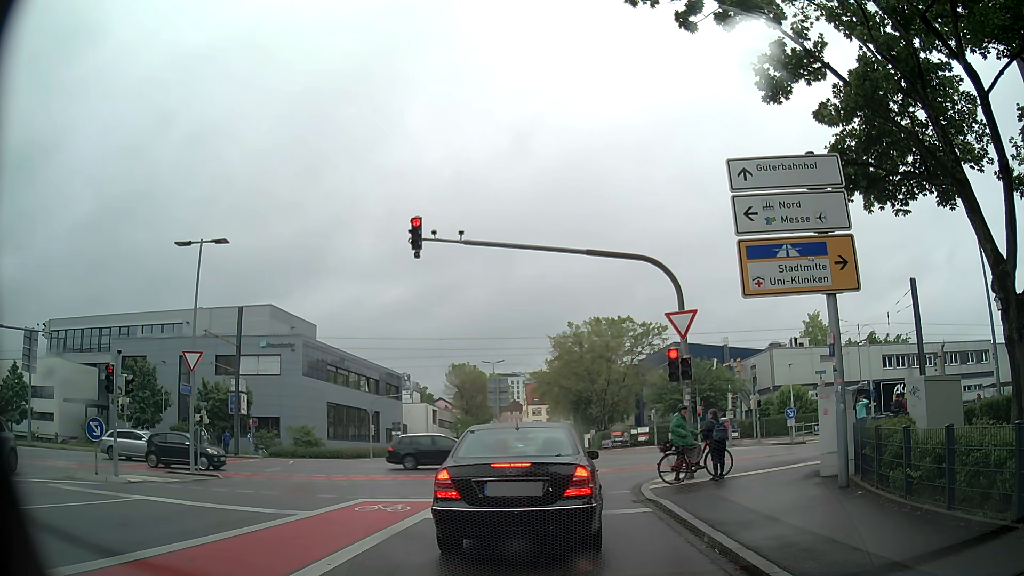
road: secondary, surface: asphalt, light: Day
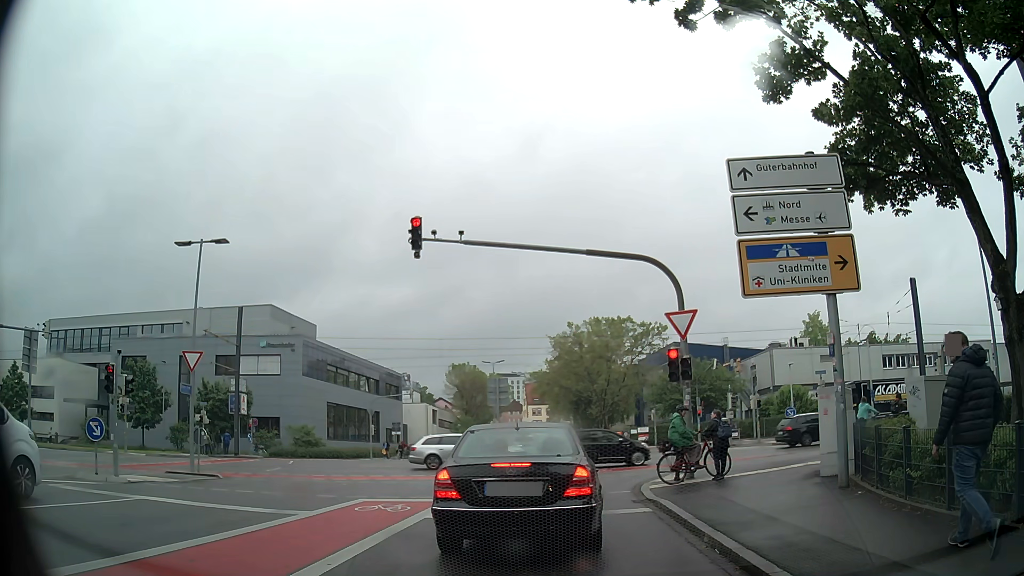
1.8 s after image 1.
(0.0, 0.0) m; 0°
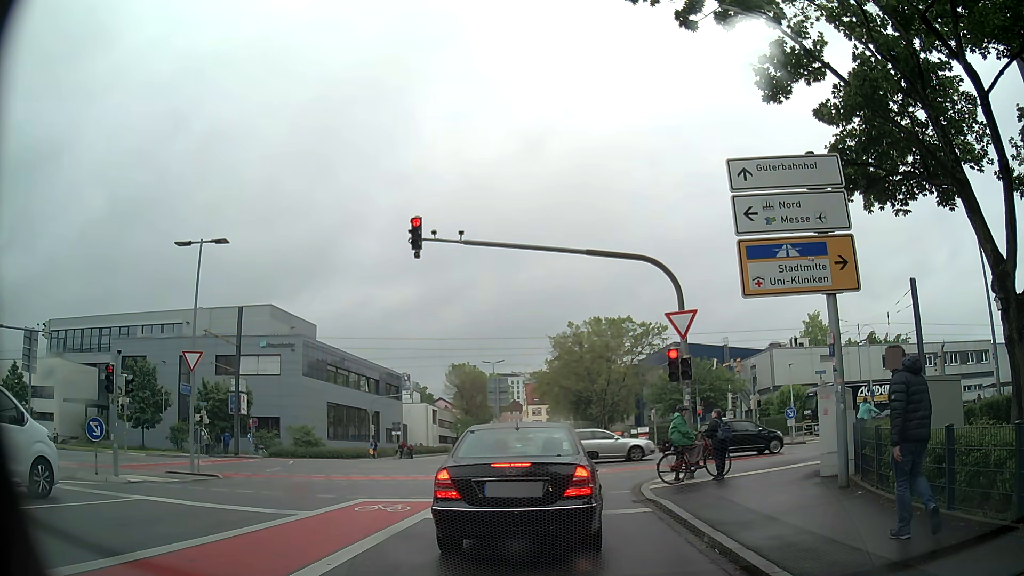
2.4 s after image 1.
(0.0, 0.0) m; 0°
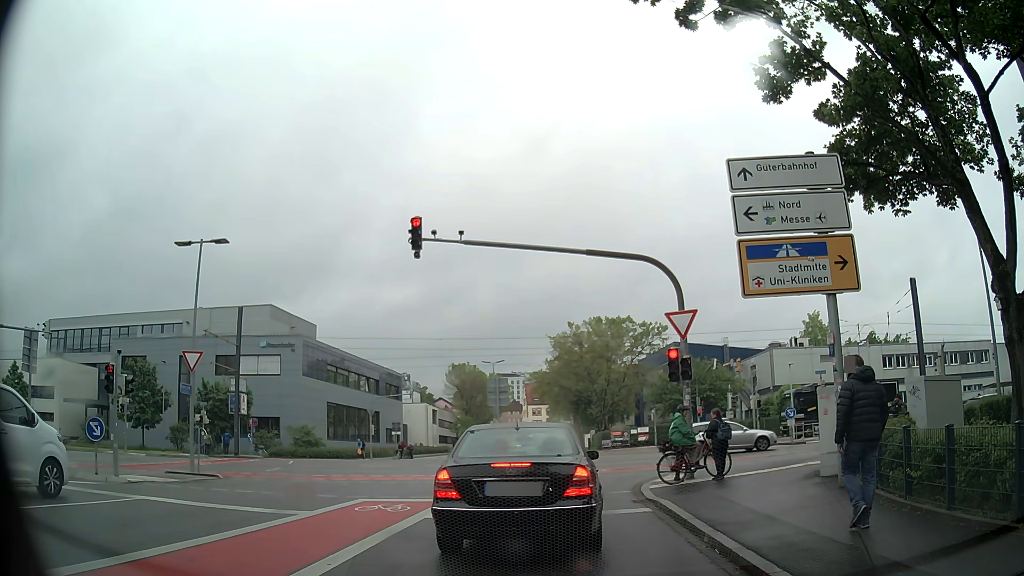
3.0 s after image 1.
(0.0, 0.0) m; 0°
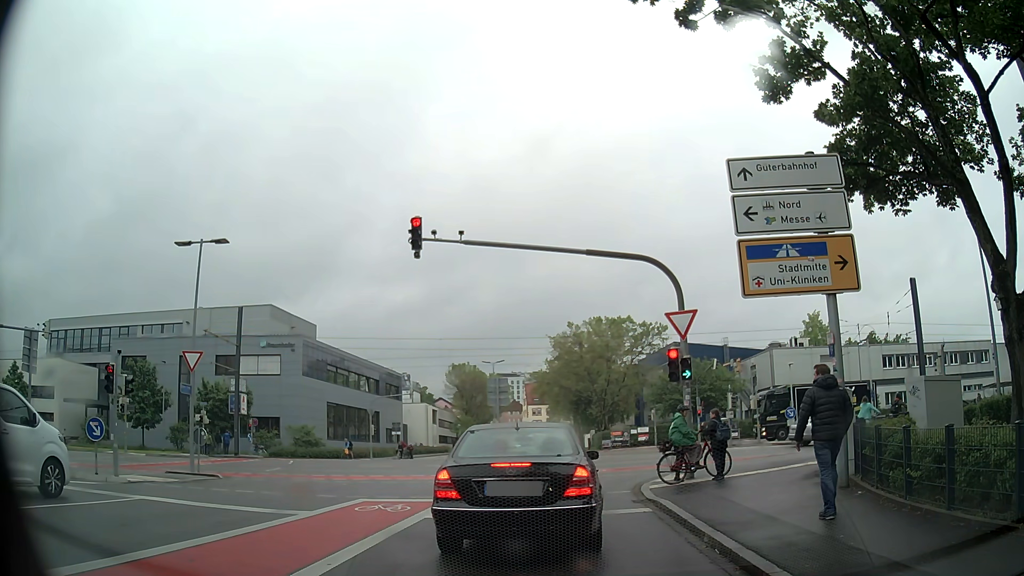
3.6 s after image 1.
(0.0, 0.0) m; 0°
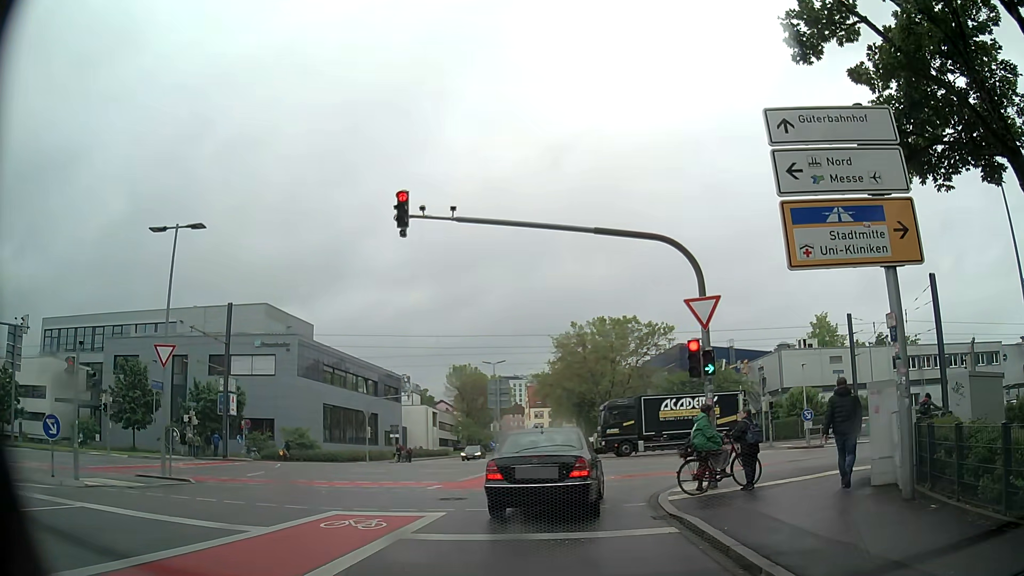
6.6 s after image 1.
(+0.1, +2.3) m; +2°
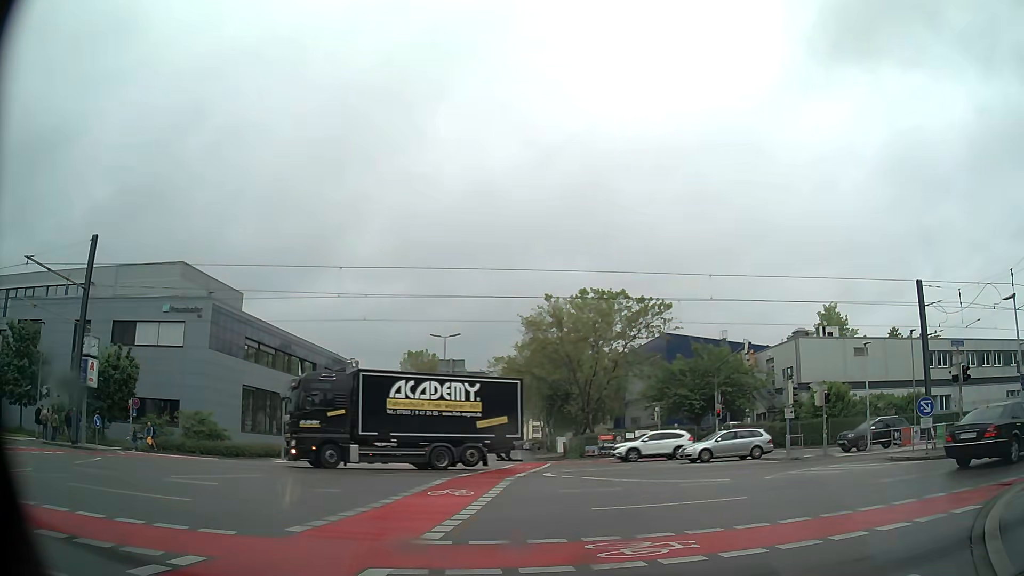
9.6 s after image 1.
(+0.3, +13.3) m; +5°
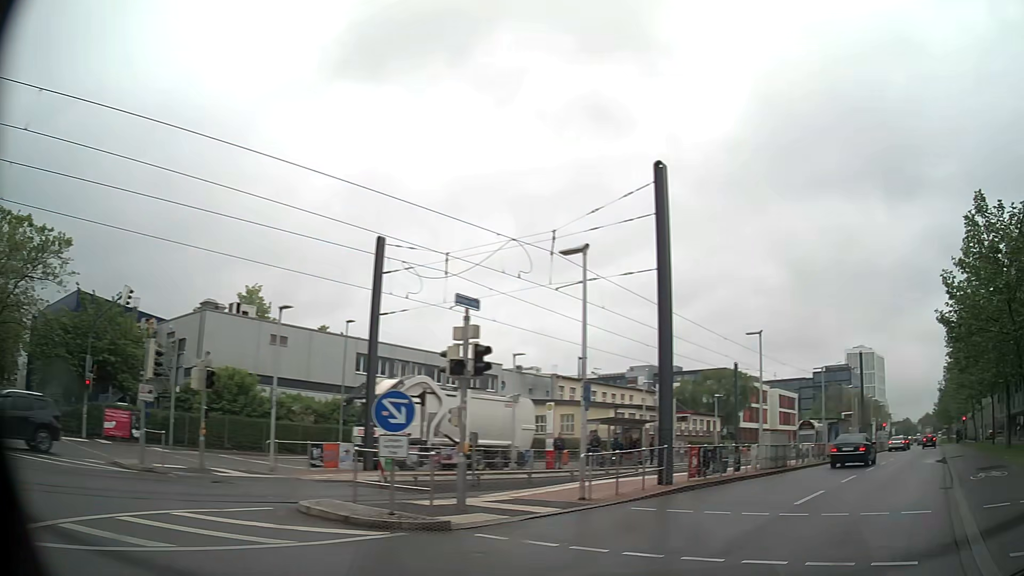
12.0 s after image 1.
(+4.3, +10.8) m; +50°
